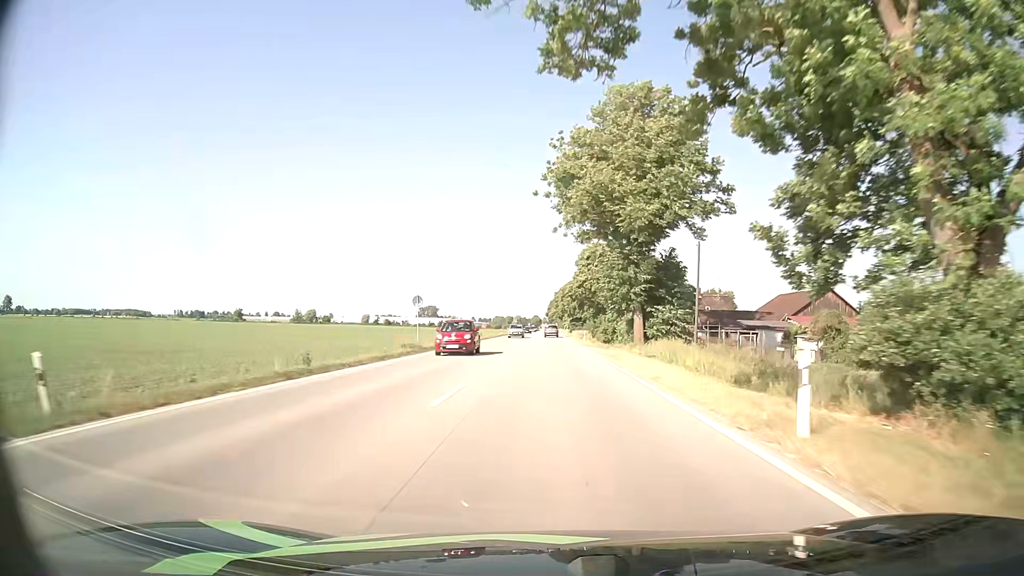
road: primary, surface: asphalt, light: Day
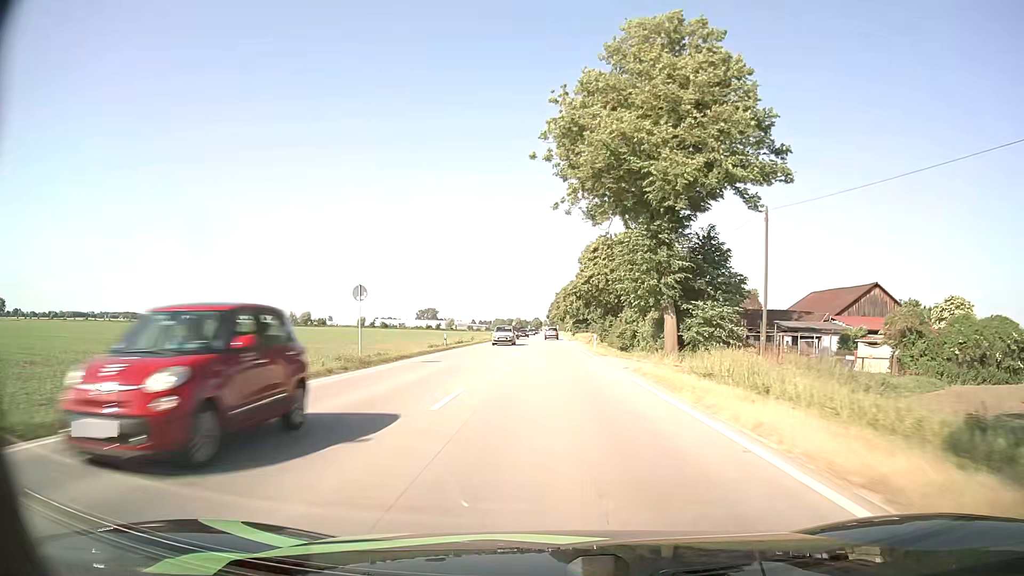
(+0.1, +11.7) m; 0°
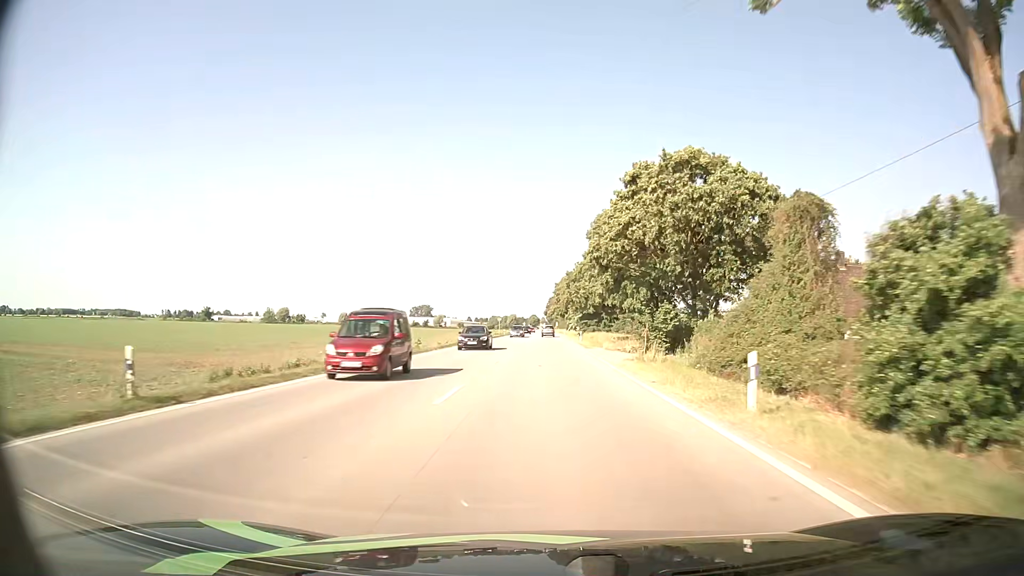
(0.0, +35.4) m; 0°
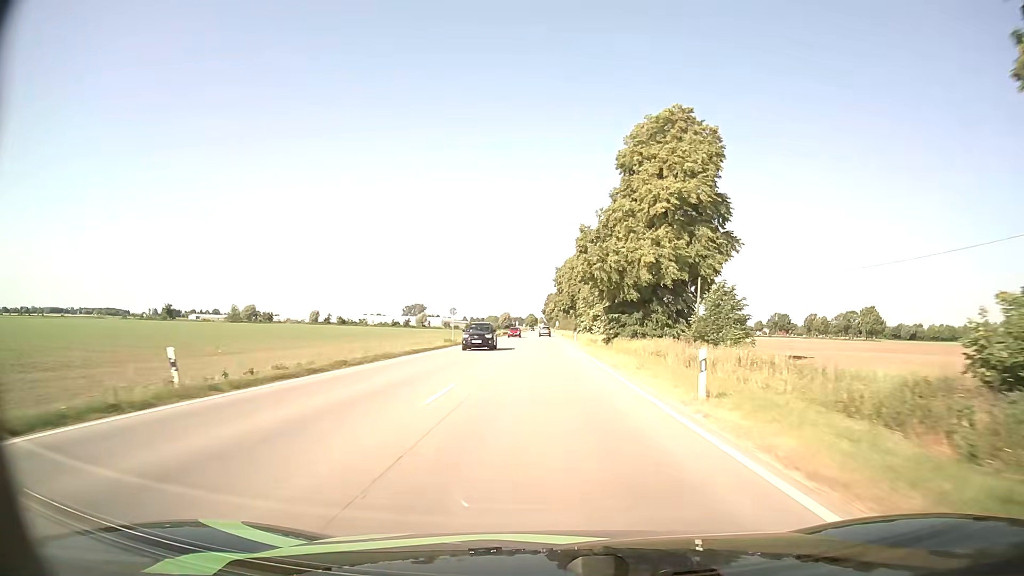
(+0.1, +48.0) m; 0°
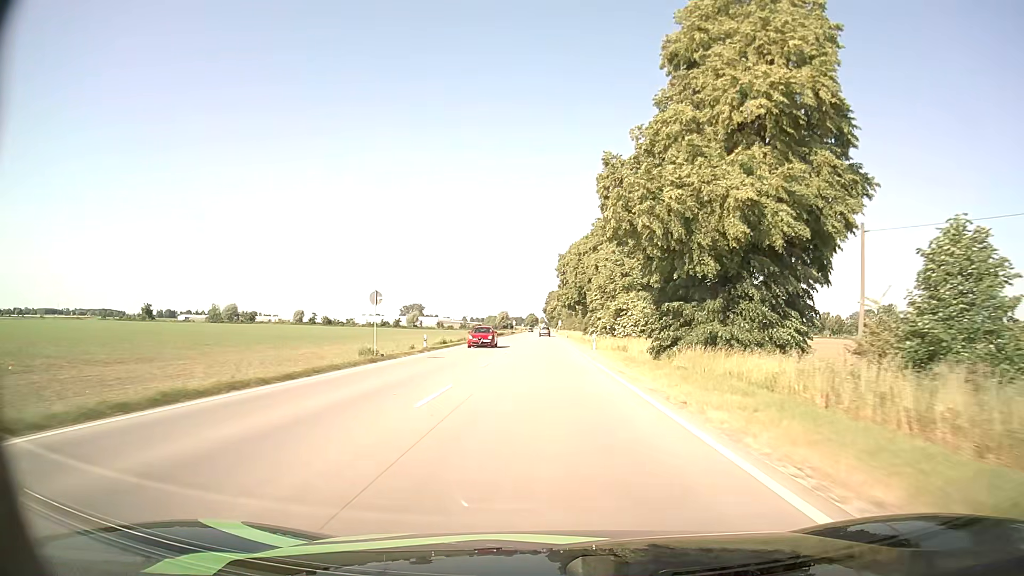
(0.0, +24.3) m; 0°
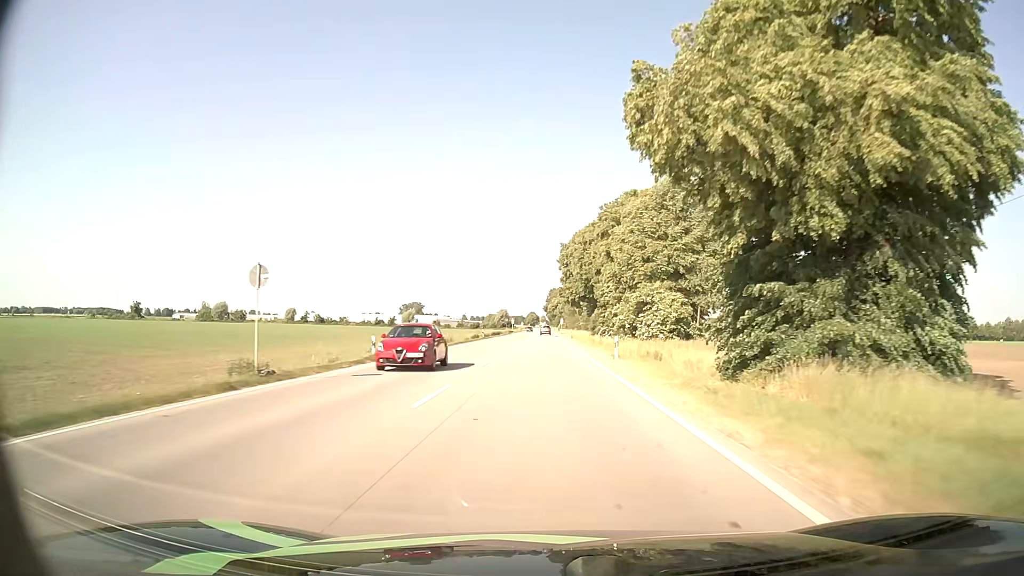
(0.0, +12.3) m; 0°
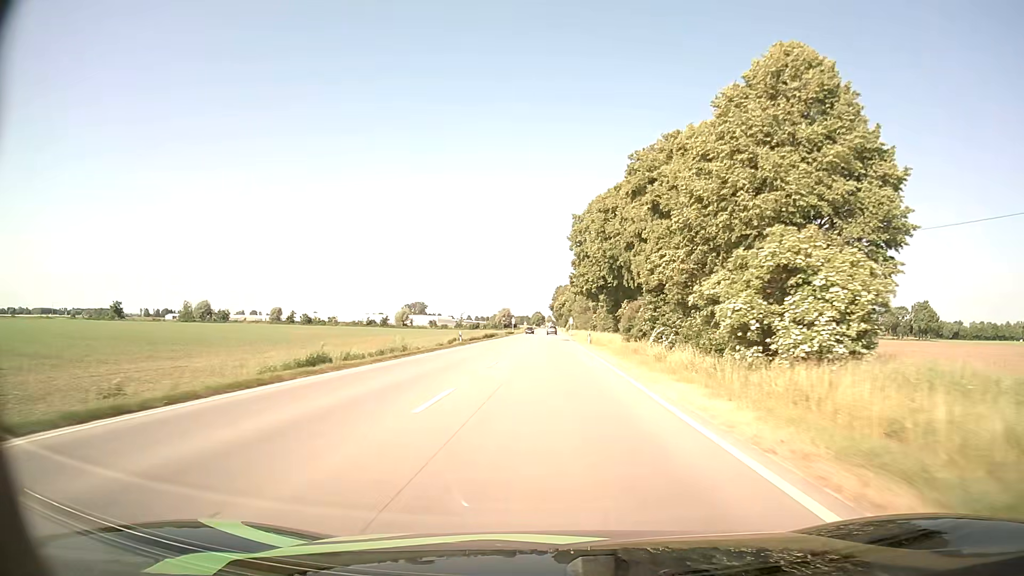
(-0.1, +24.7) m; 0°
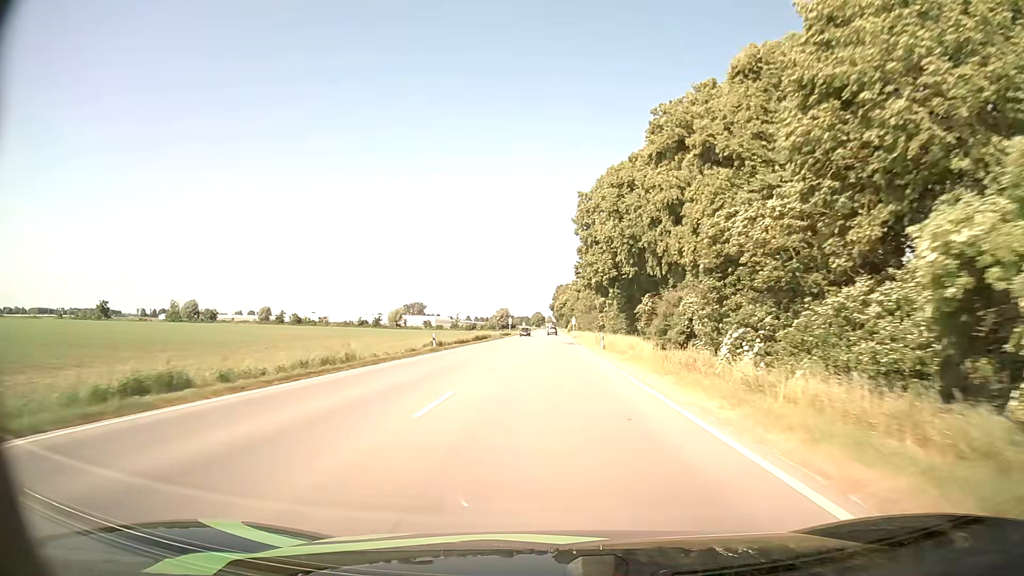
(-0.1, +12.4) m; 0°
(0, +10) (0, +20) (0, +30) (0, +40) (0, +50) (0, +60) (0, +70) (0, +80) (0, +90) (0, +100) m
